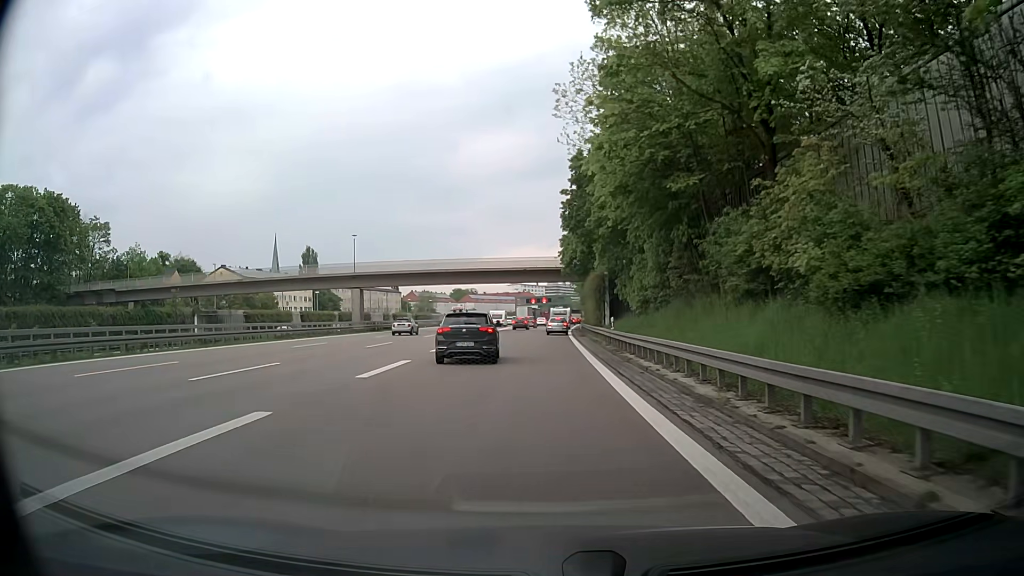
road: motorway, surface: asphalt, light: Day
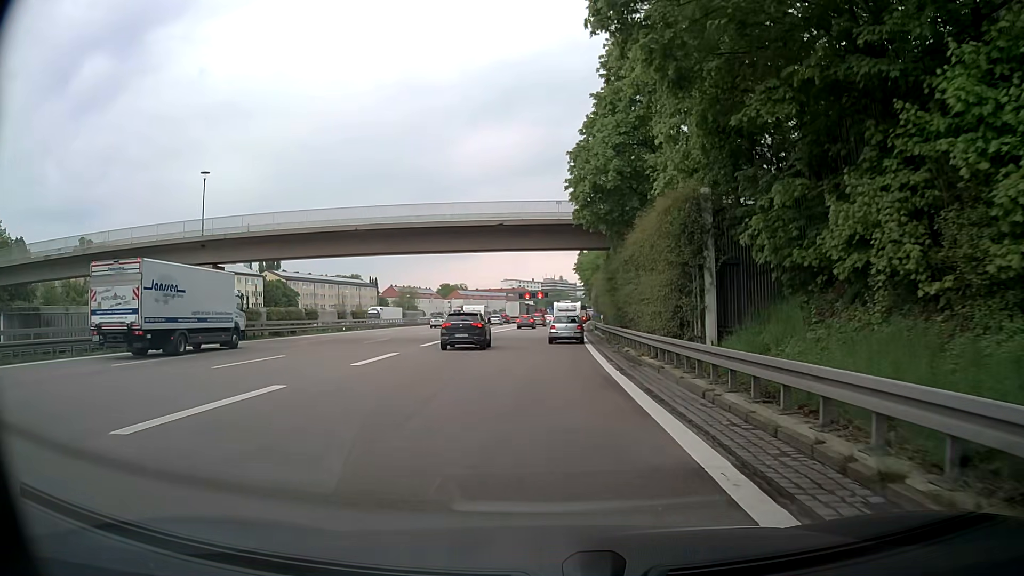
(-0.1, +32.4) m; 0°
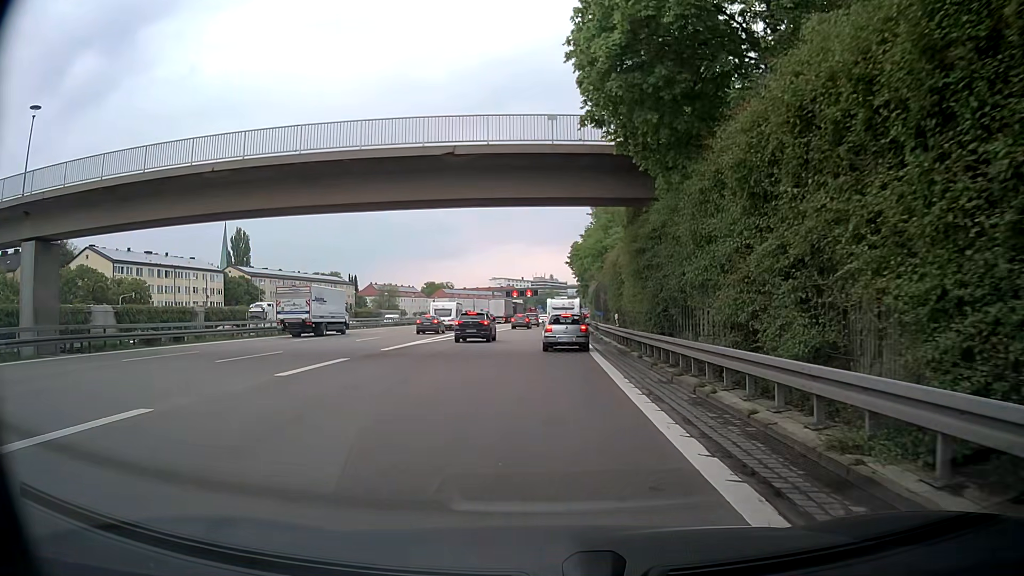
(+0.3, +15.9) m; +2°
